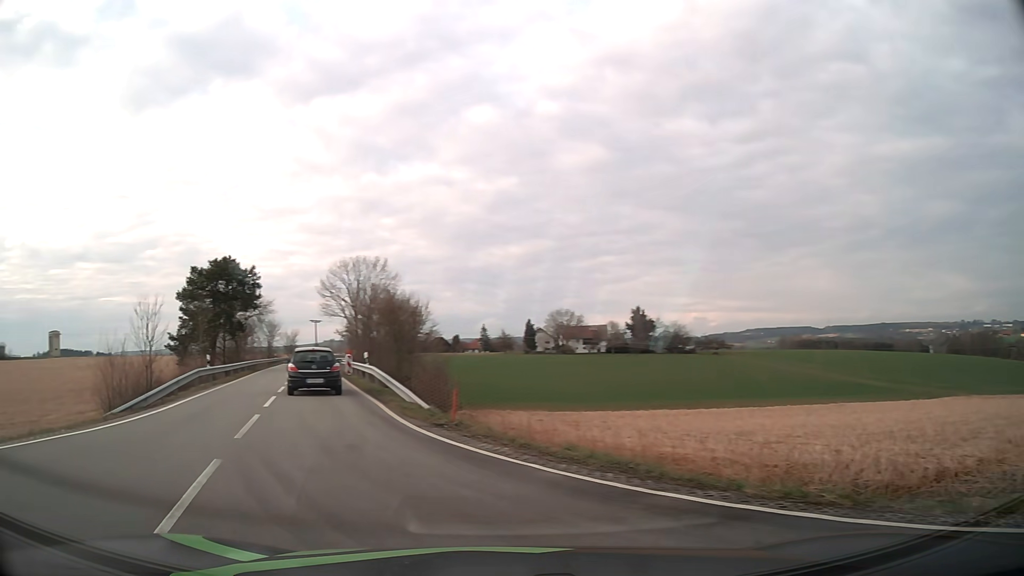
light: Day
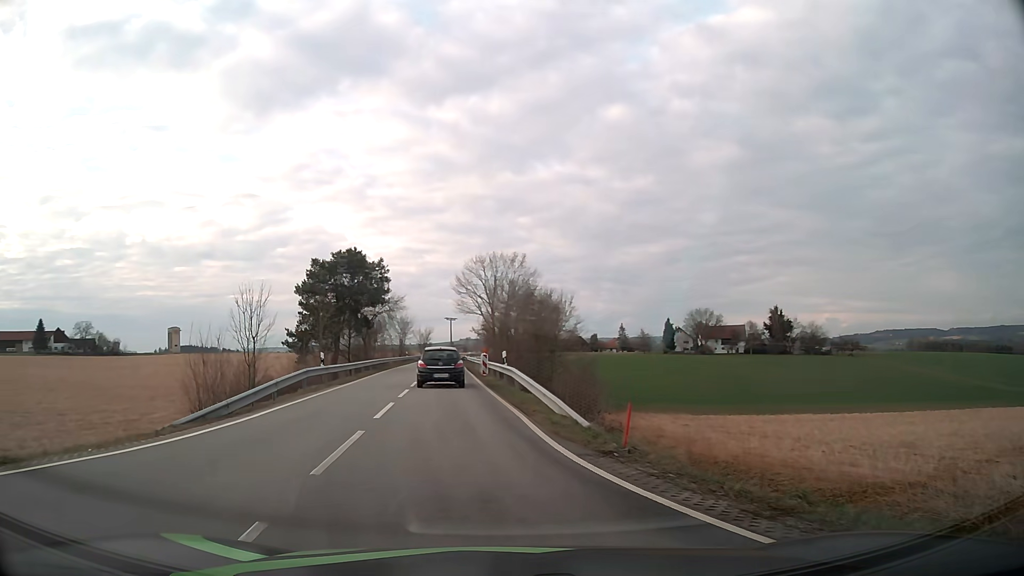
(-0.4, +3.5) m; -12°
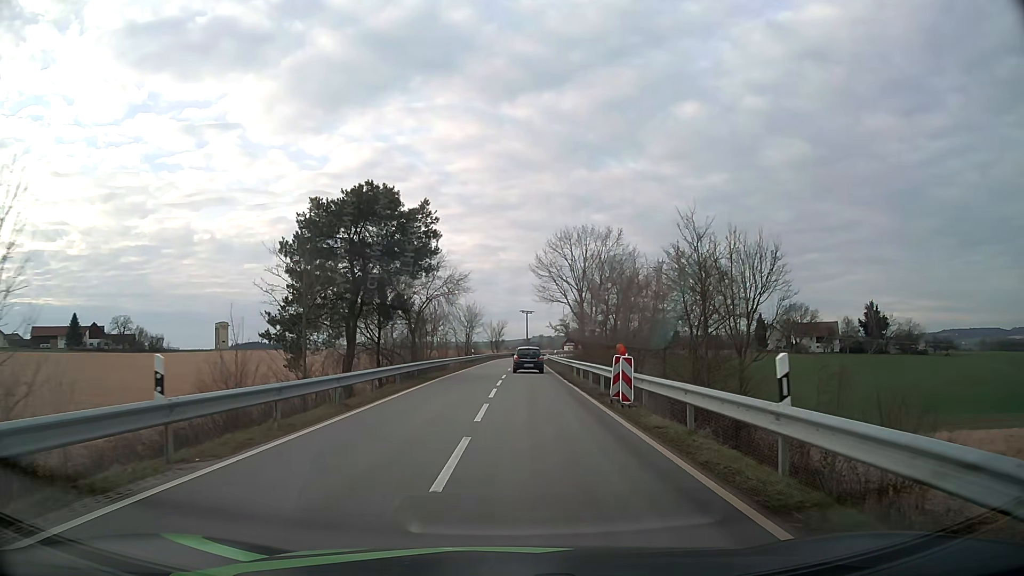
(-2.3, +19.3) m; -7°
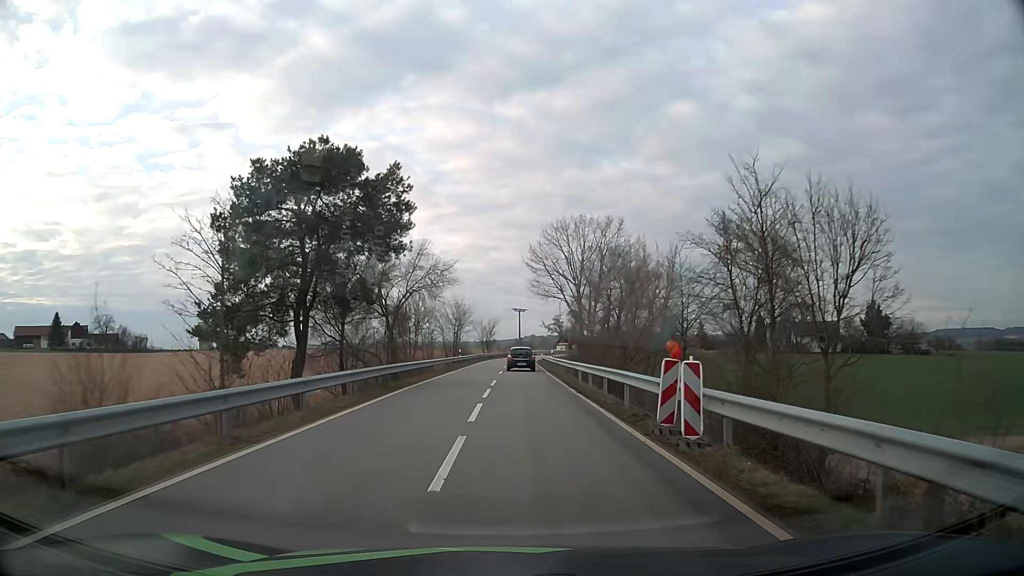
(+0.1, +6.3) m; +1°
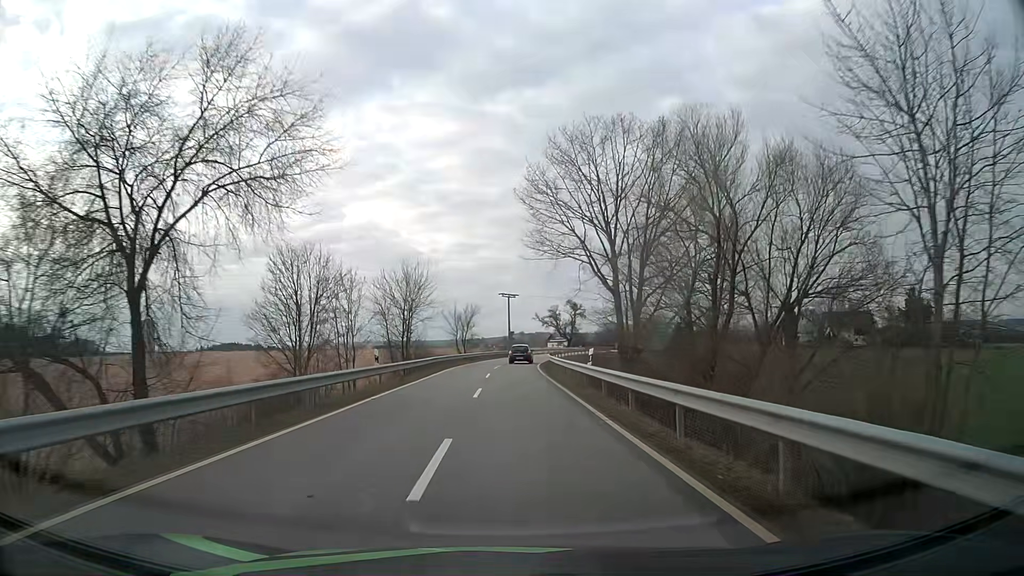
(+0.4, +31.1) m; +1°
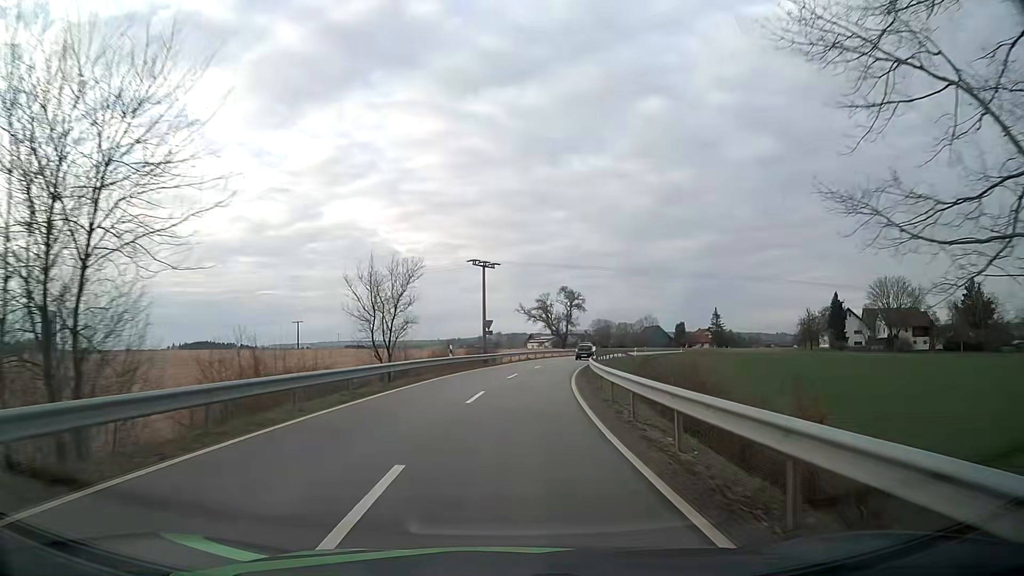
(+0.2, +37.7) m; +2°
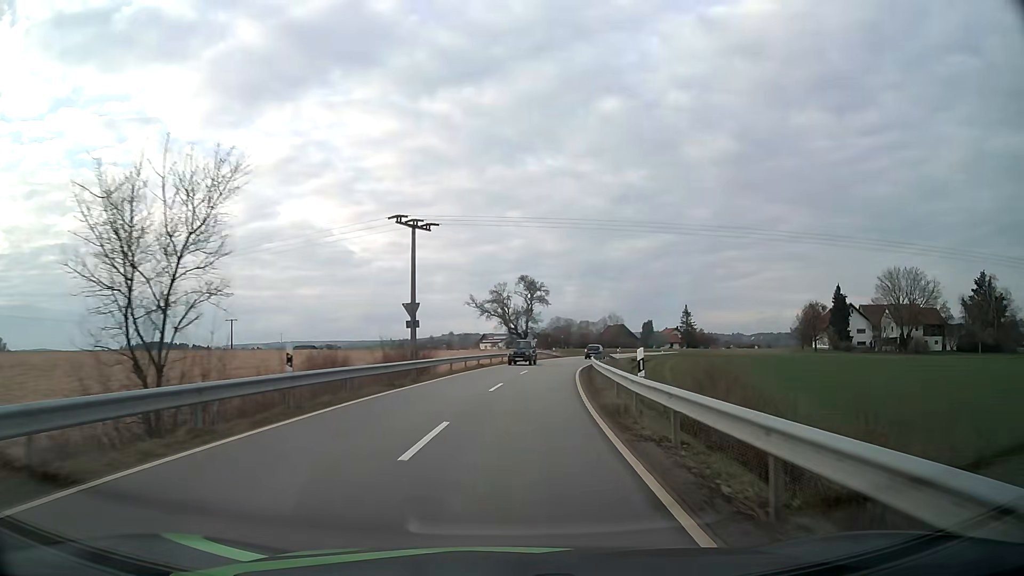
(+0.7, +20.2) m; +4°
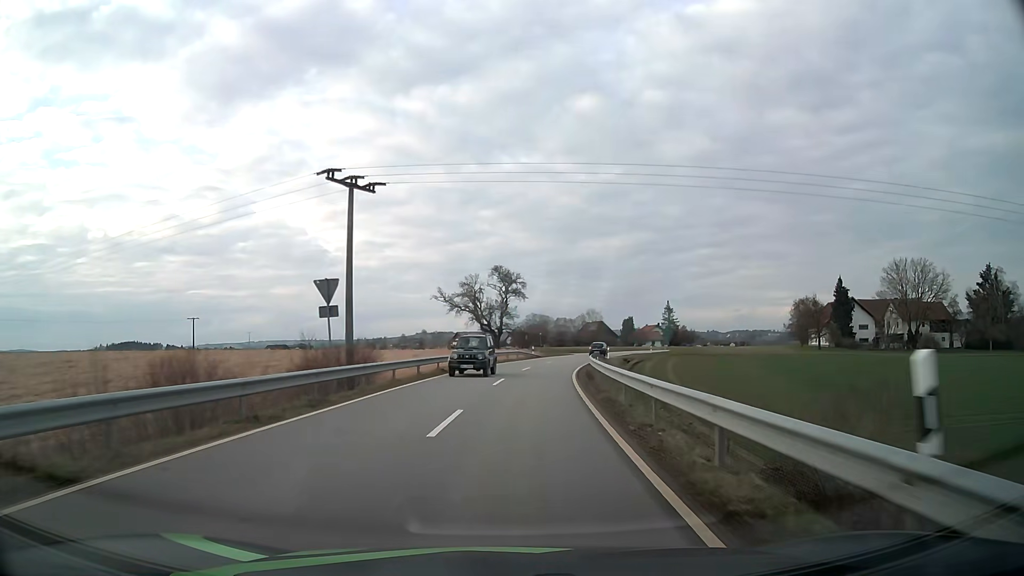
(+0.2, +10.3) m; +2°
(0, +10) (+1, +20) (+2, +30) (+3, +40) (+4, +50) (+6, +60) (+9, +69) (+12, +79) (+15, +88) (+18, +98) m
